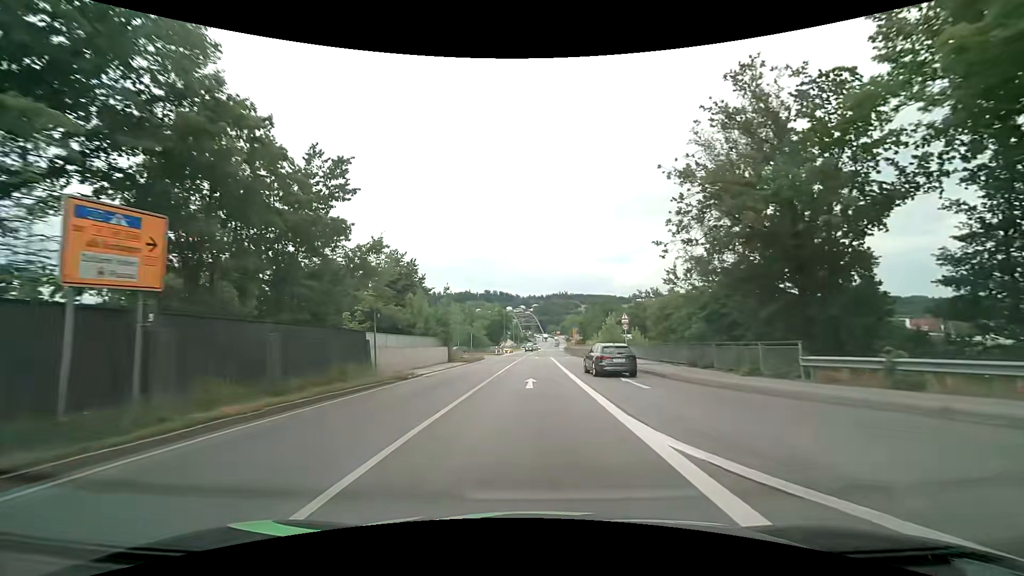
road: primary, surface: asphalt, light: Day
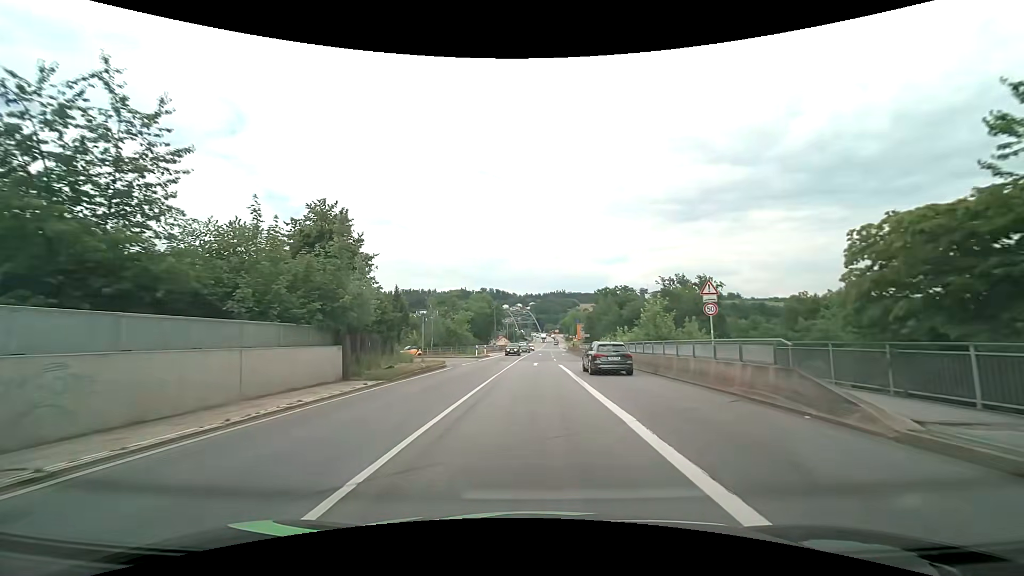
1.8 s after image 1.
(0.0, +22.4) m; 0°
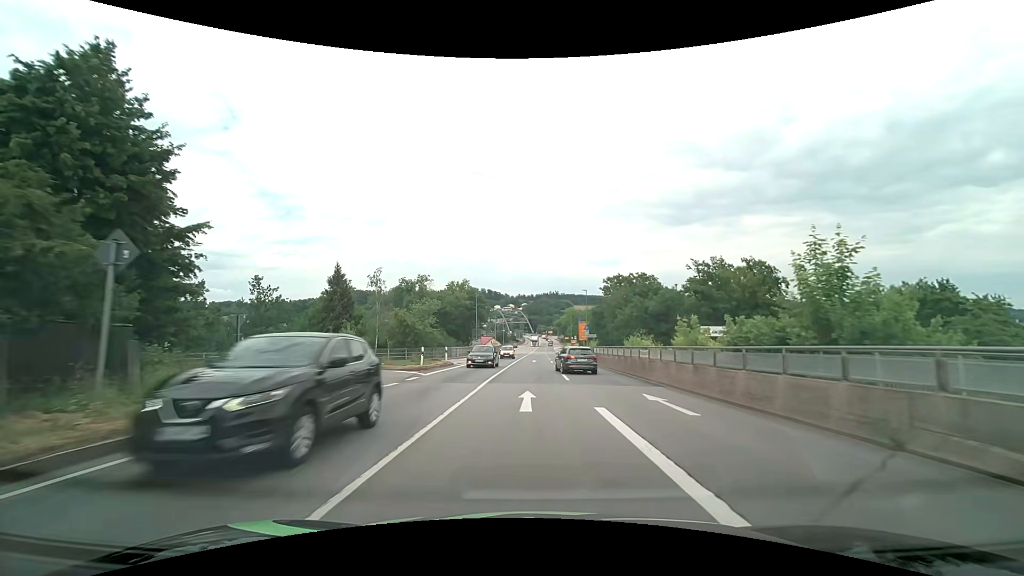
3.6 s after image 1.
(+0.1, +22.6) m; +1°
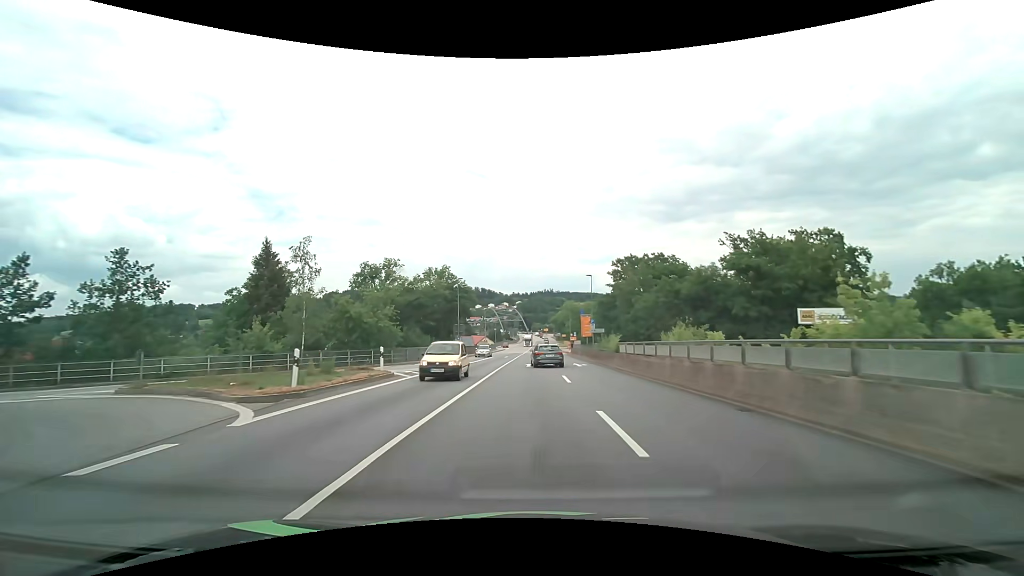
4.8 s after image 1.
(+0.2, +14.8) m; +1°
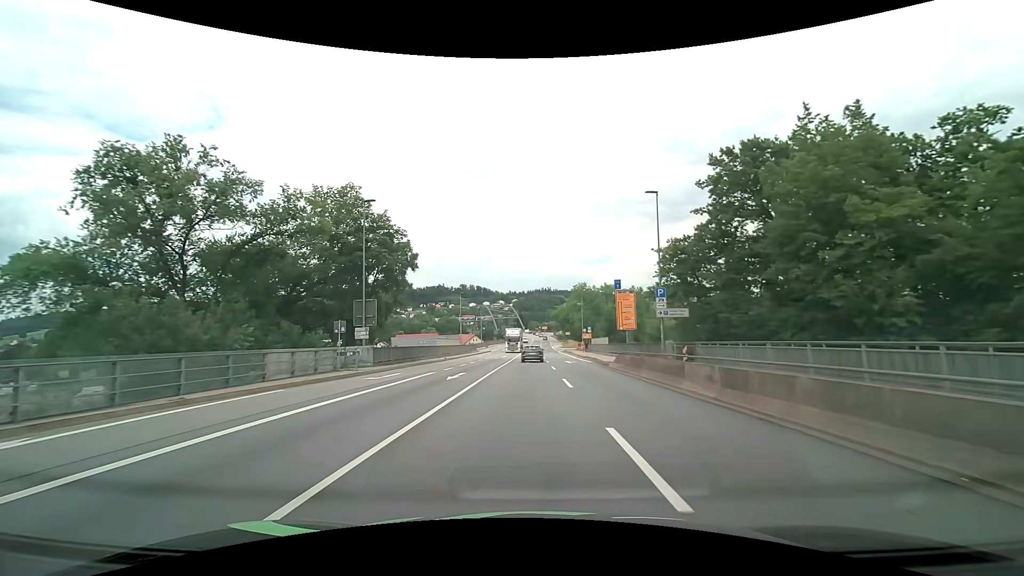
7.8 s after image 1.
(+0.1, +37.7) m; 0°
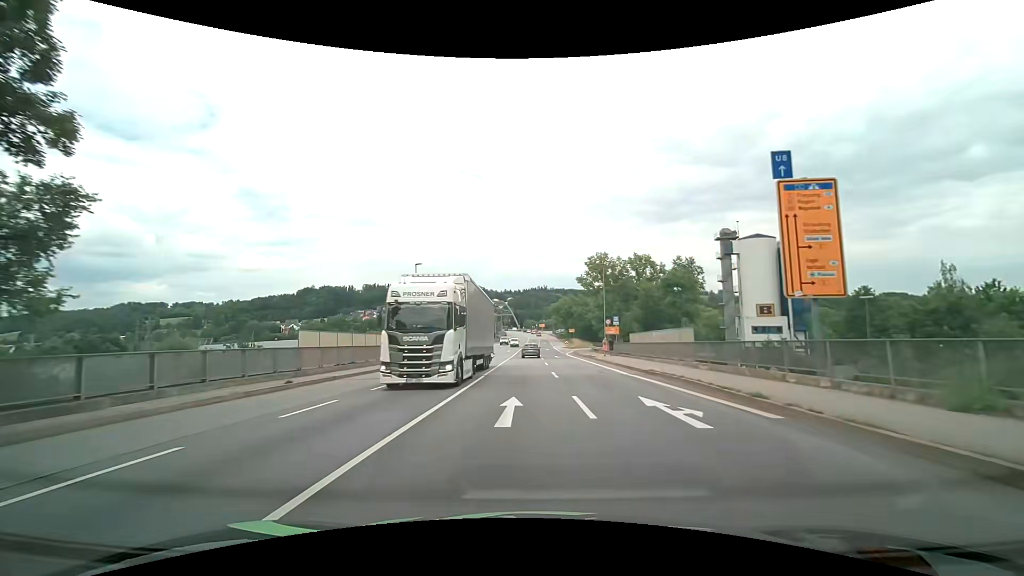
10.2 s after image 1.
(0.0, +30.7) m; 0°
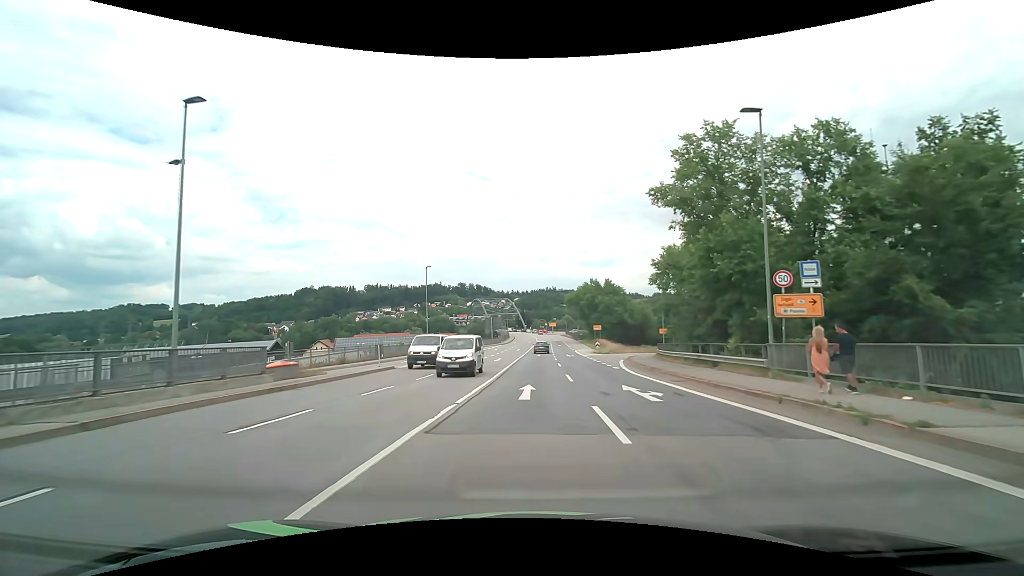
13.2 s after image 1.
(-0.2, +38.0) m; -1°
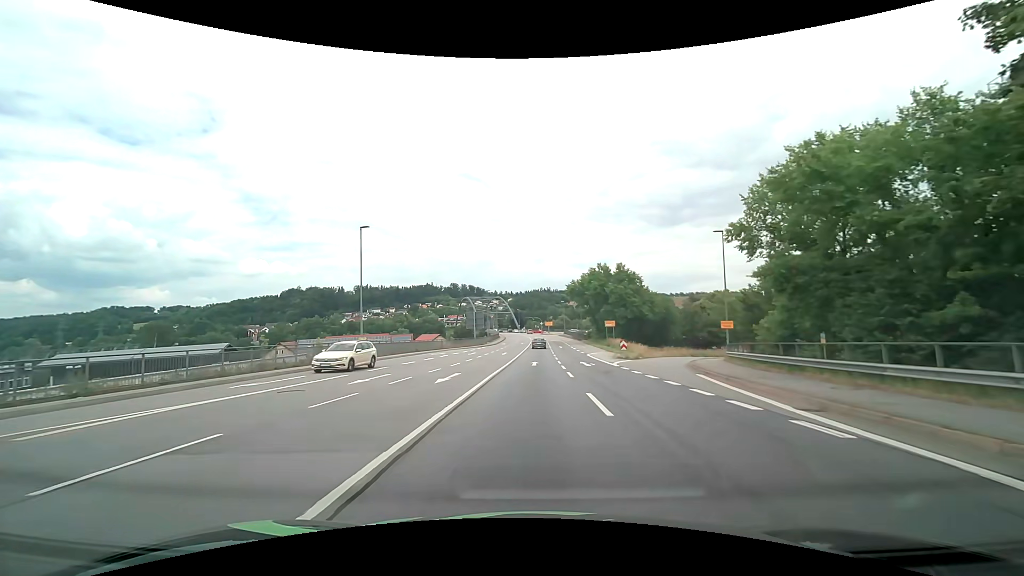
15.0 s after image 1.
(+0.1, +21.7) m; +1°
